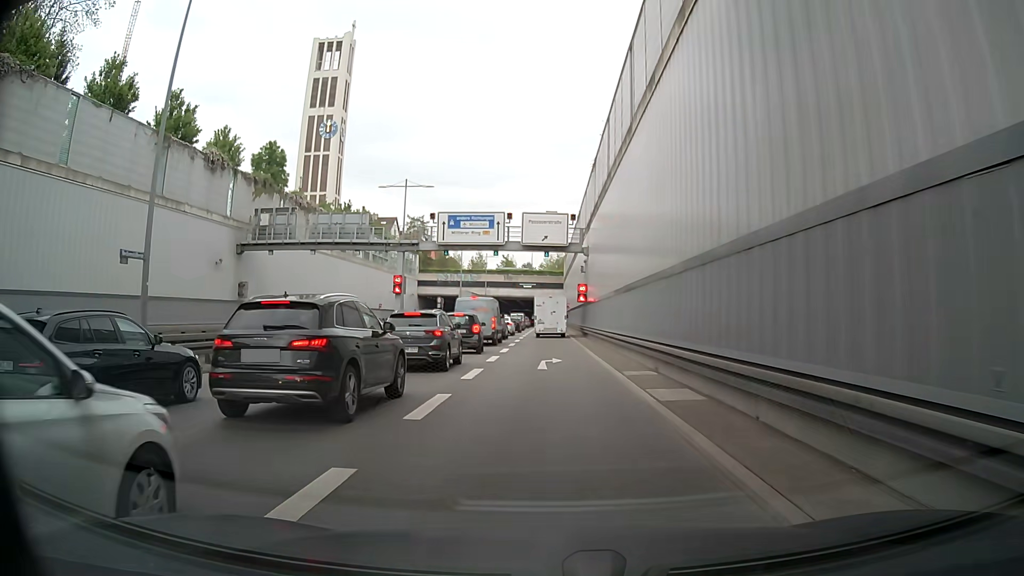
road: trunk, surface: asphalt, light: Day
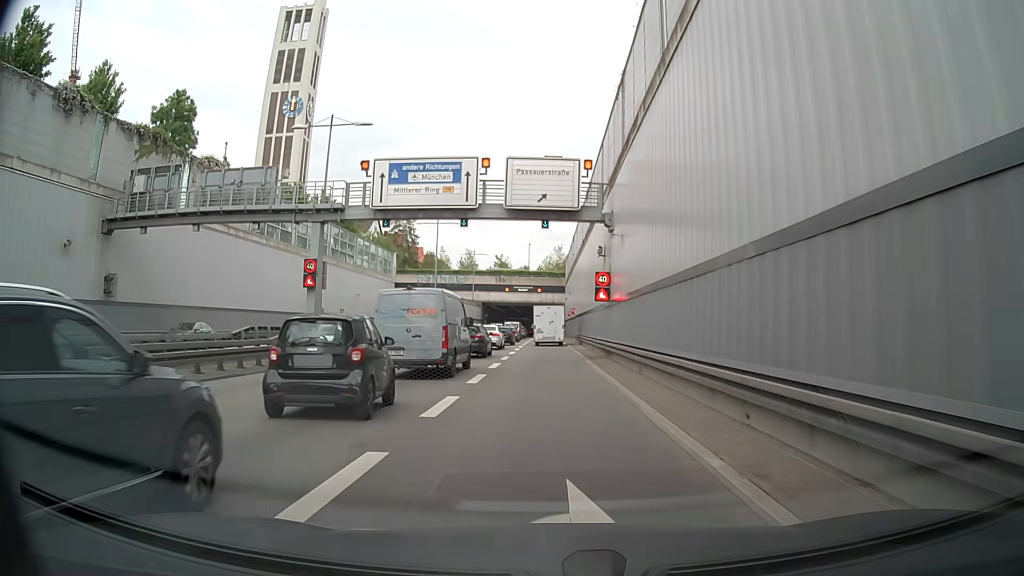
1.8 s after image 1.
(+0.1, +17.0) m; +2°
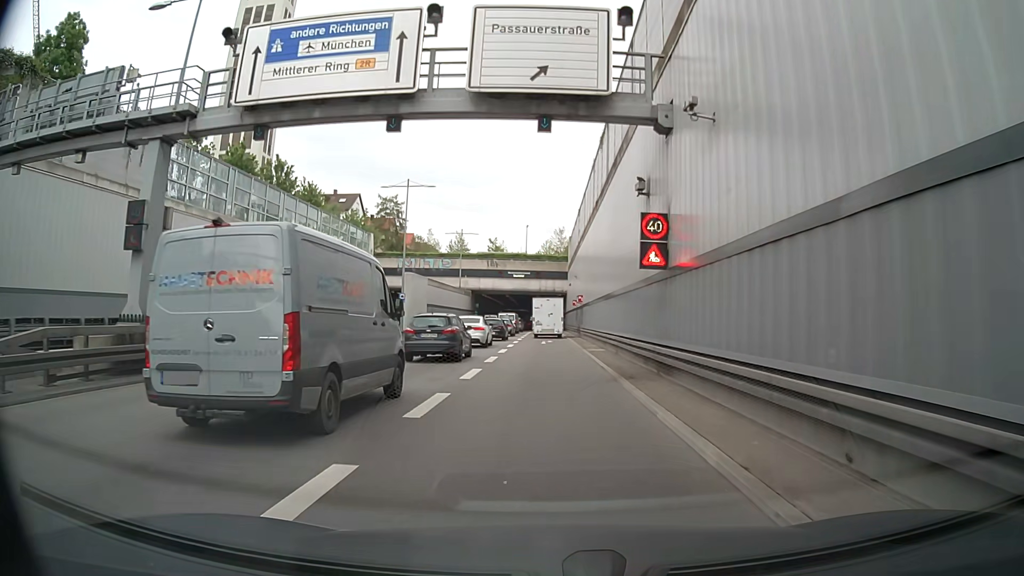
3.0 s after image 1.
(-0.2, +13.2) m; -2°
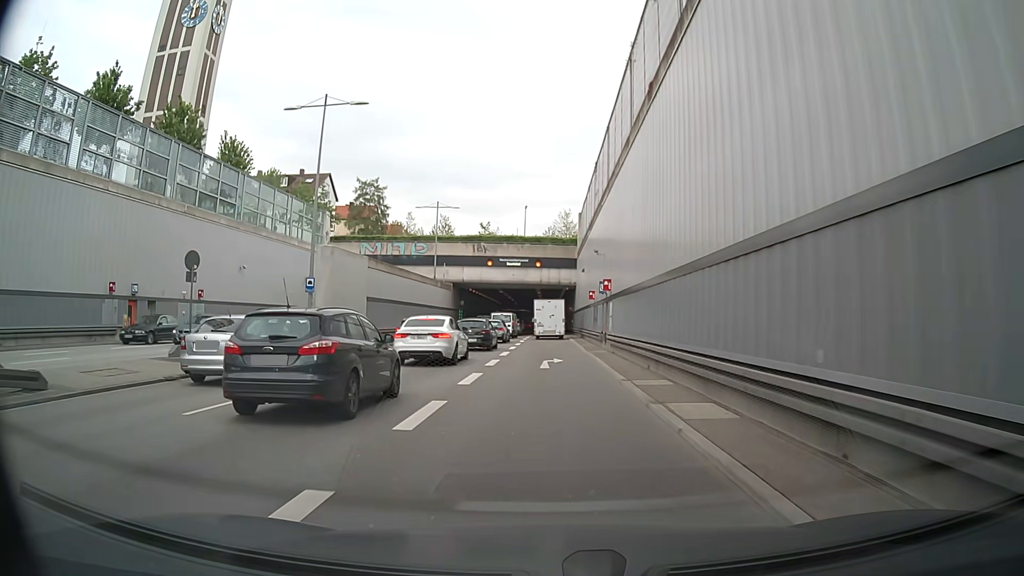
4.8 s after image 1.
(+0.4, +18.9) m; +1°
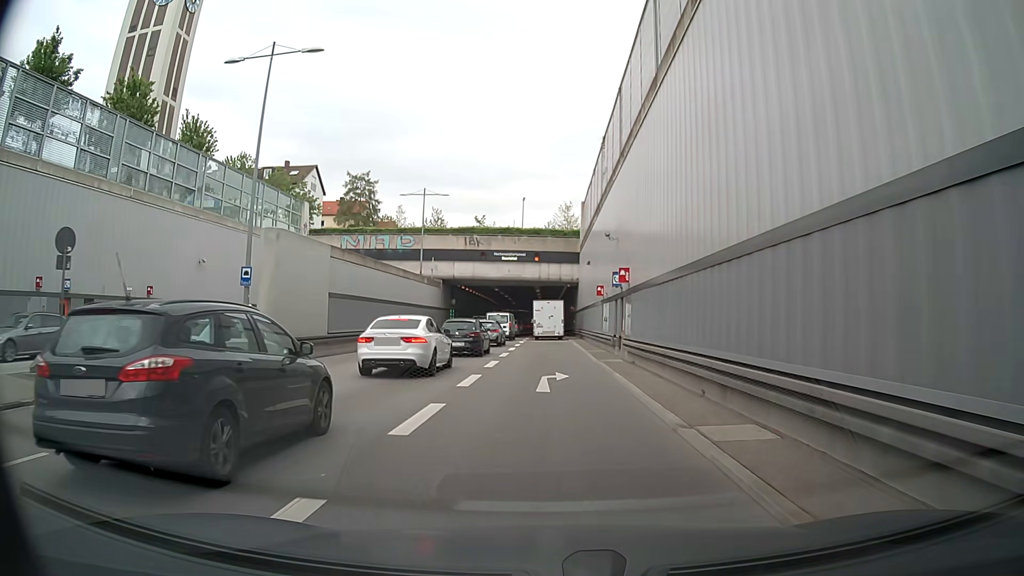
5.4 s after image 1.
(+0.1, +6.3) m; +1°
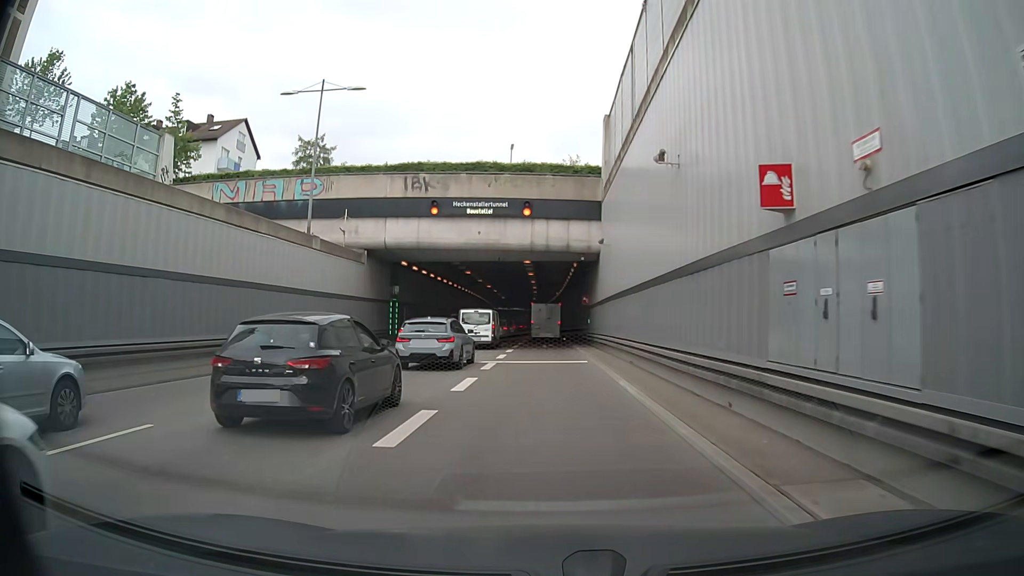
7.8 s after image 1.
(-0.2, +24.8) m; 0°
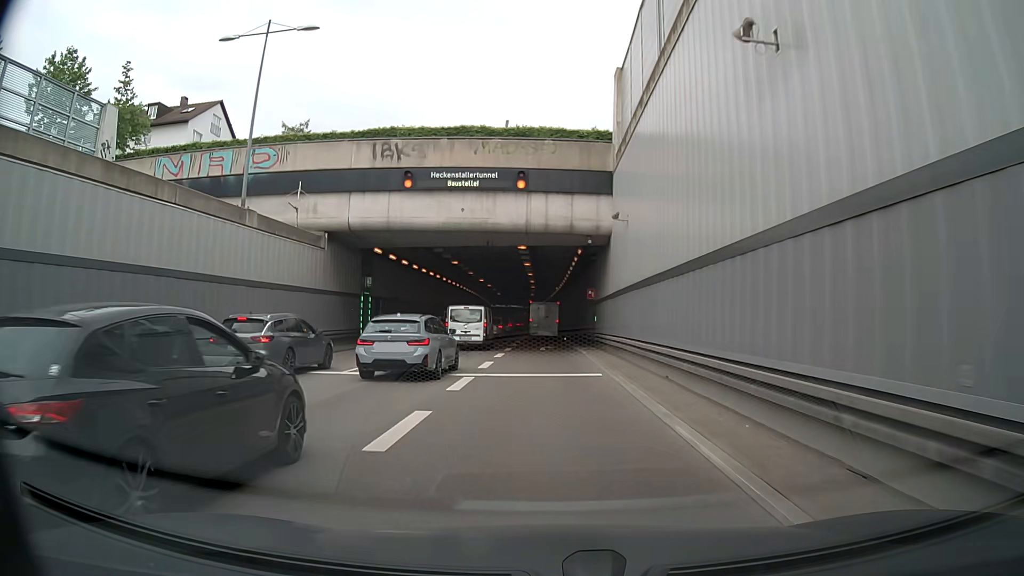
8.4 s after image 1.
(0.0, +6.4) m; -1°
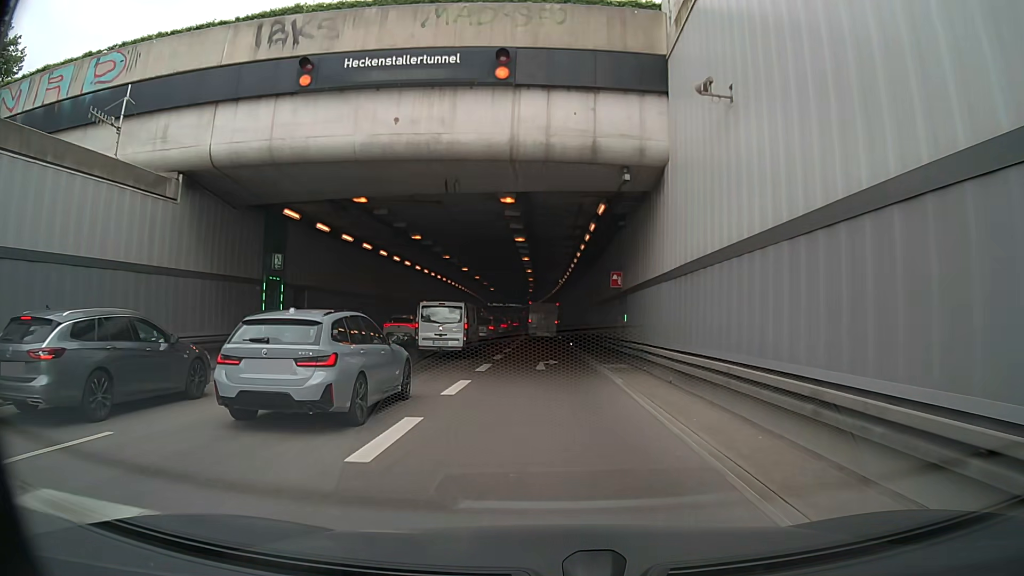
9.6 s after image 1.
(+0.1, +12.6) m; +1°
